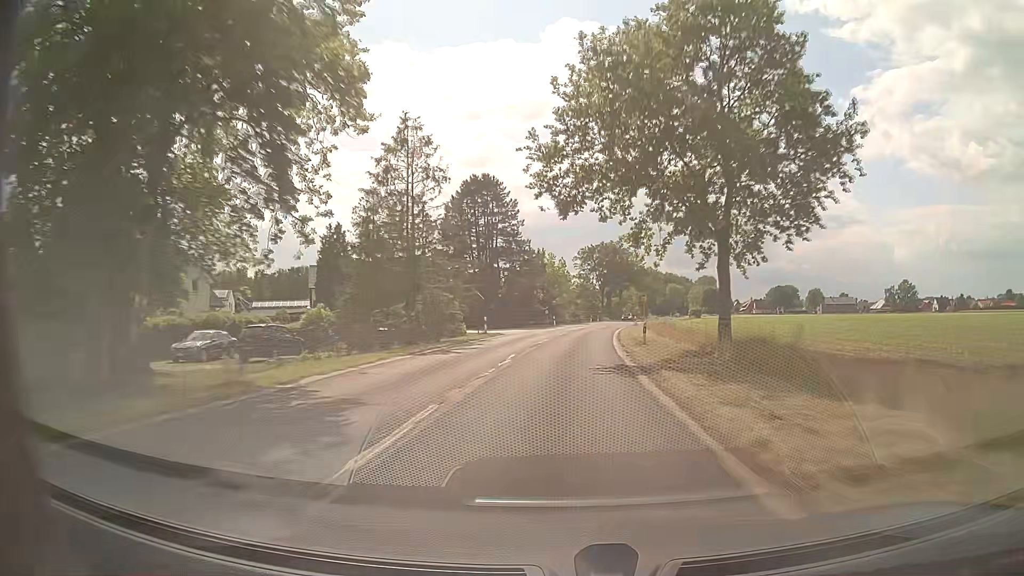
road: secondary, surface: asphalt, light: Day
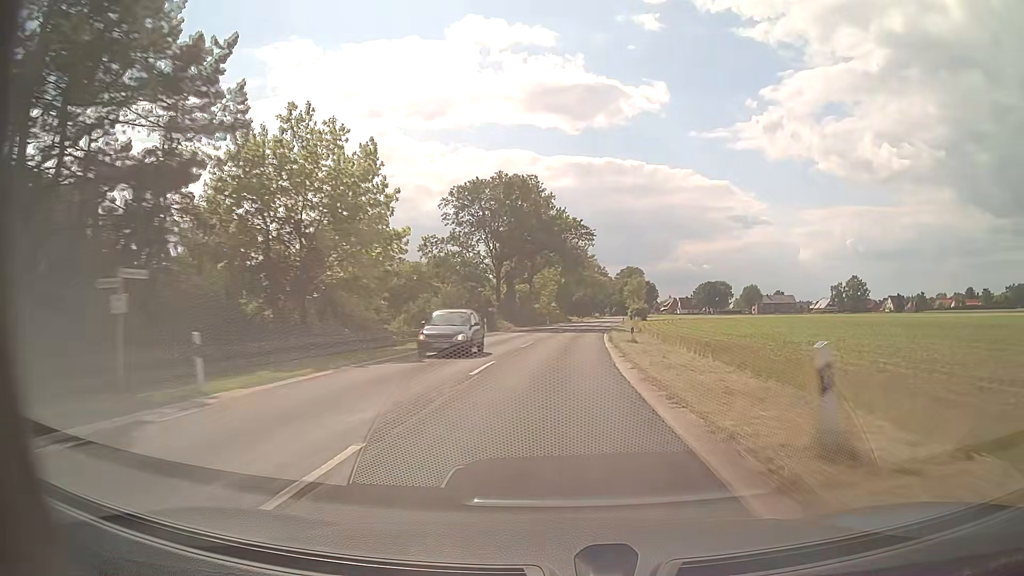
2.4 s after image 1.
(+4.7, +62.9) m; +9°
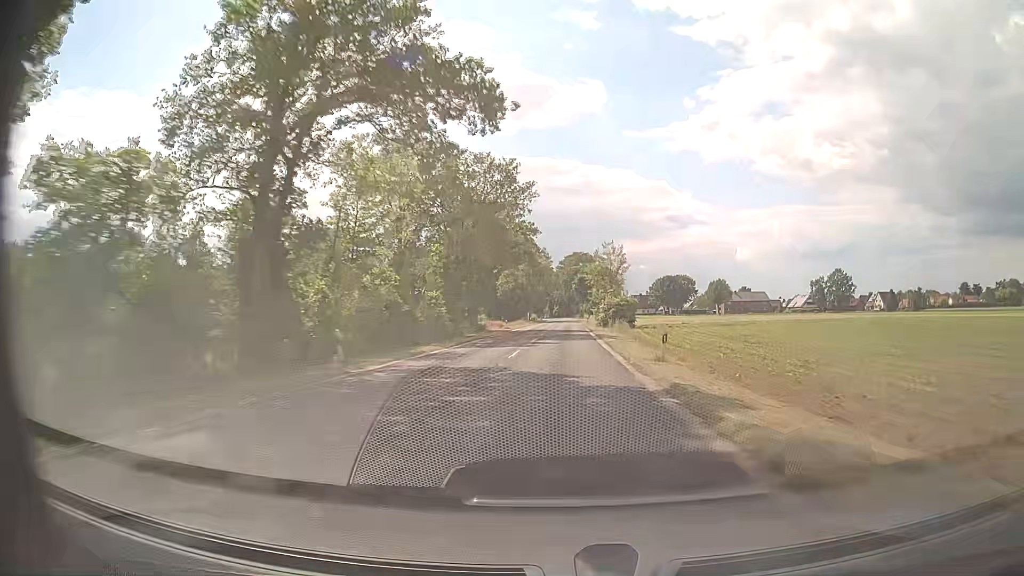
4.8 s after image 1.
(+3.3, +63.2) m; +6°
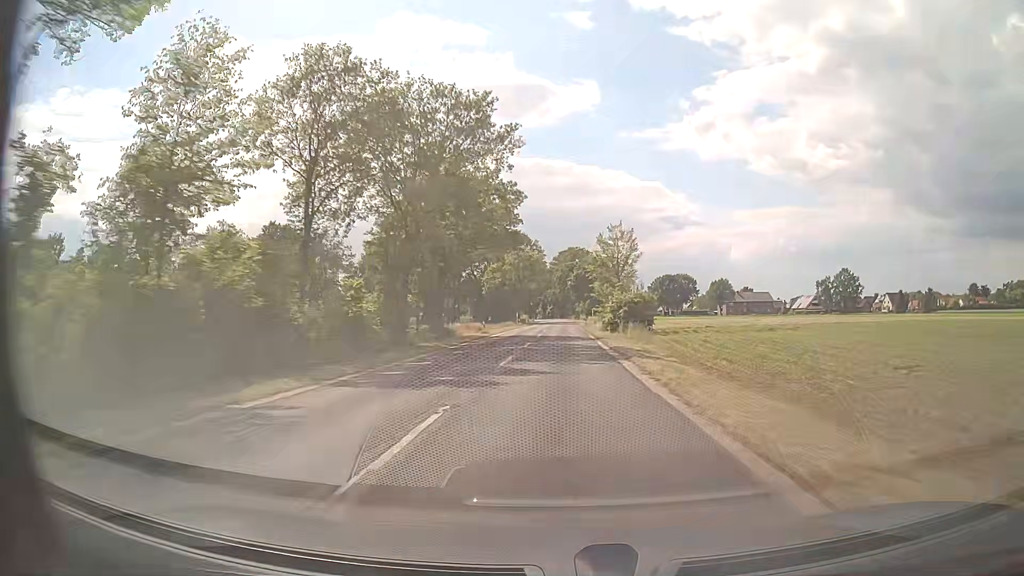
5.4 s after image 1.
(0.0, +15.9) m; +1°
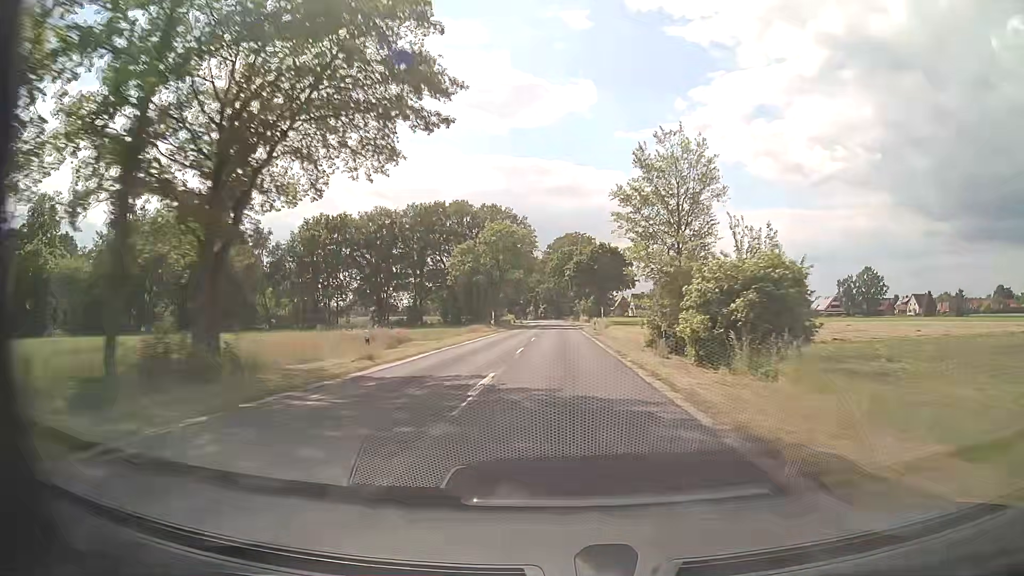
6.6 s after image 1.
(0.0, +31.8) m; 0°
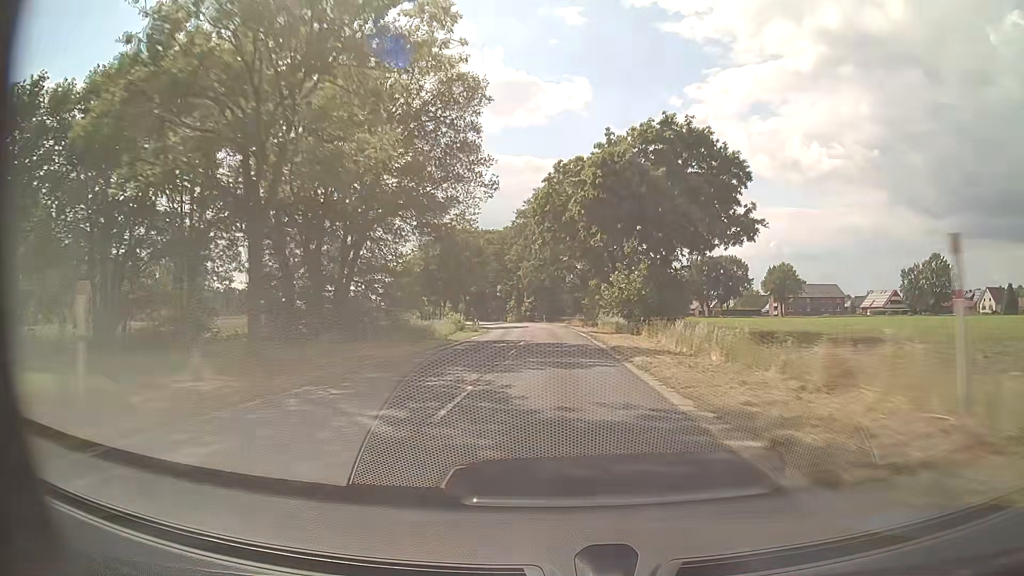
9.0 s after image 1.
(+0.3, +63.5) m; 0°
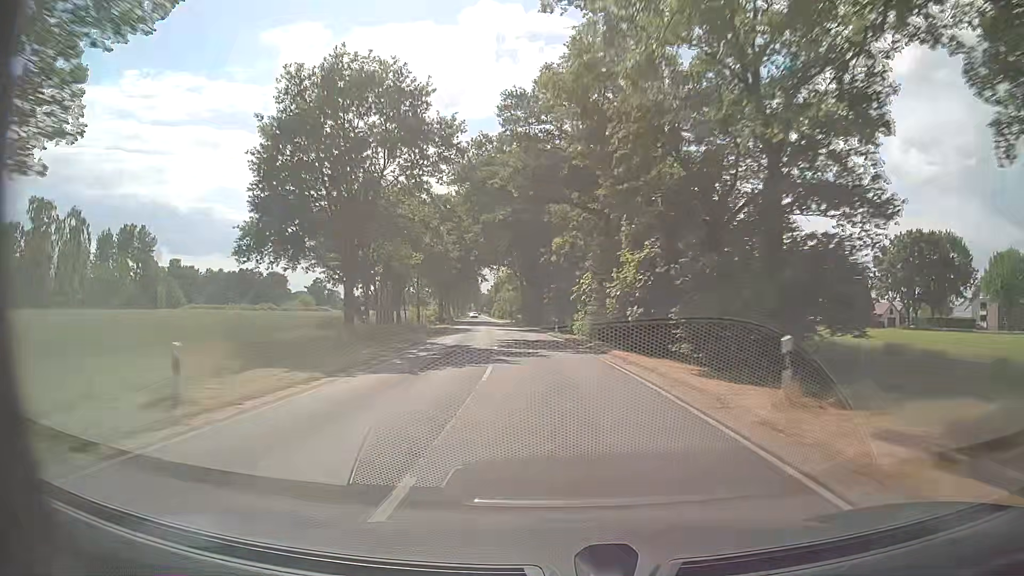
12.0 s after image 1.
(-3.5, +79.0) m; -8°
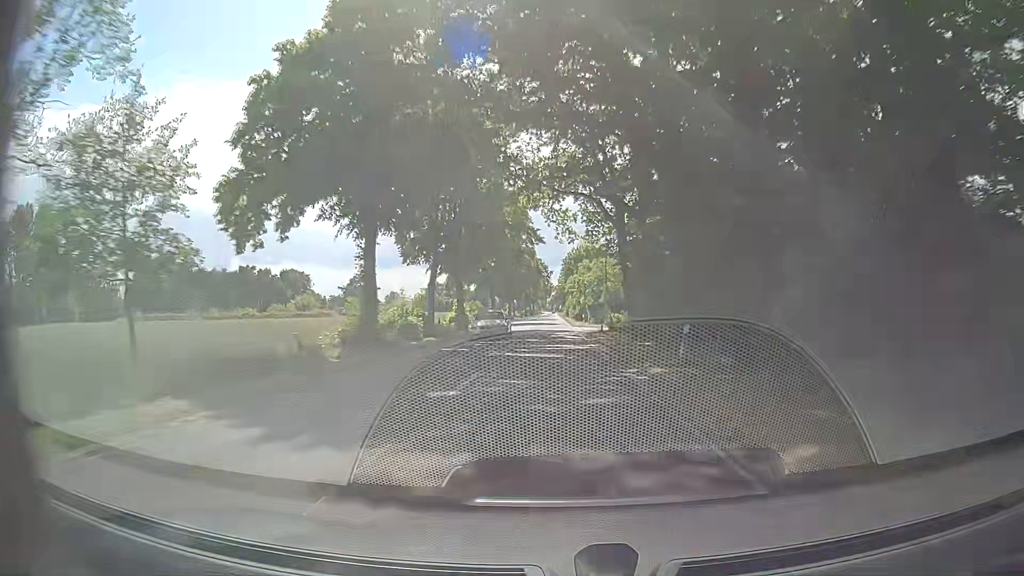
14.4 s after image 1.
(-5.1, +62.8) m; -7°
(0, +10) (0, +20) (0, +30) (0, +40) (0, +50) (0, +60) (0, +70) (0, +80) (0, +90) (0, +100) m
